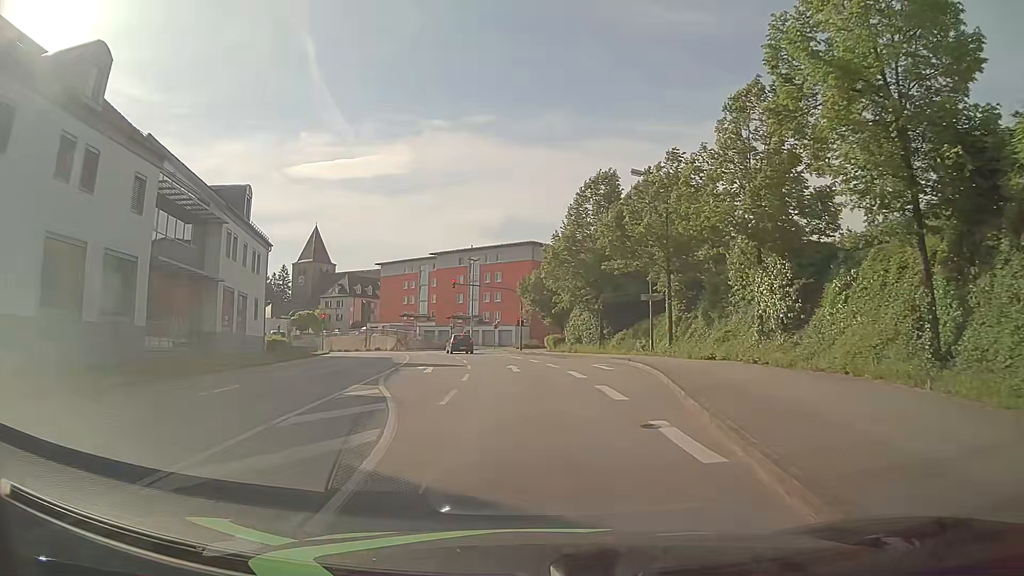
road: tertiary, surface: asphalt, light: Day
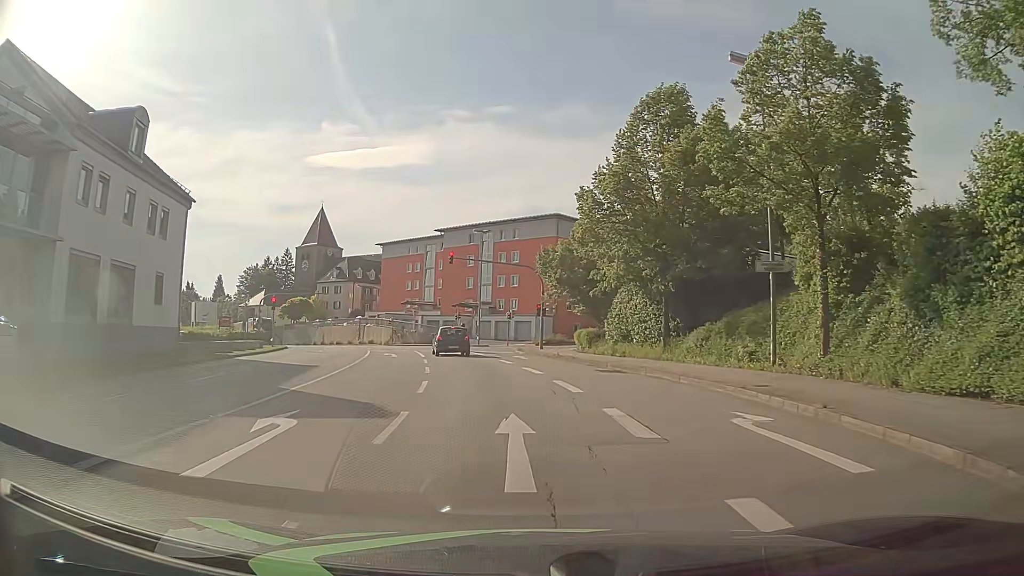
(0.0, +16.1) m; -1°
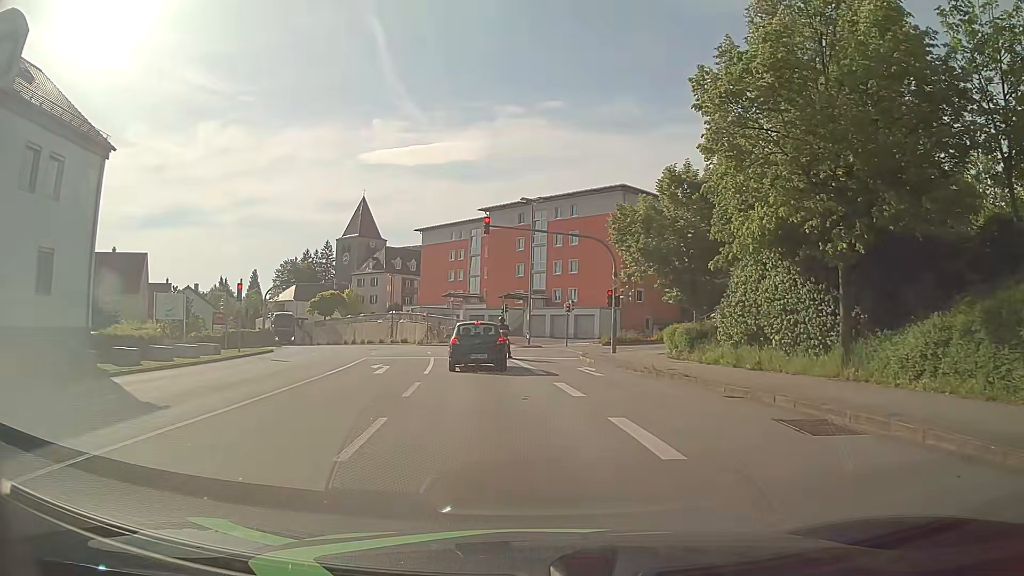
(-0.5, +12.8) m; -5°
